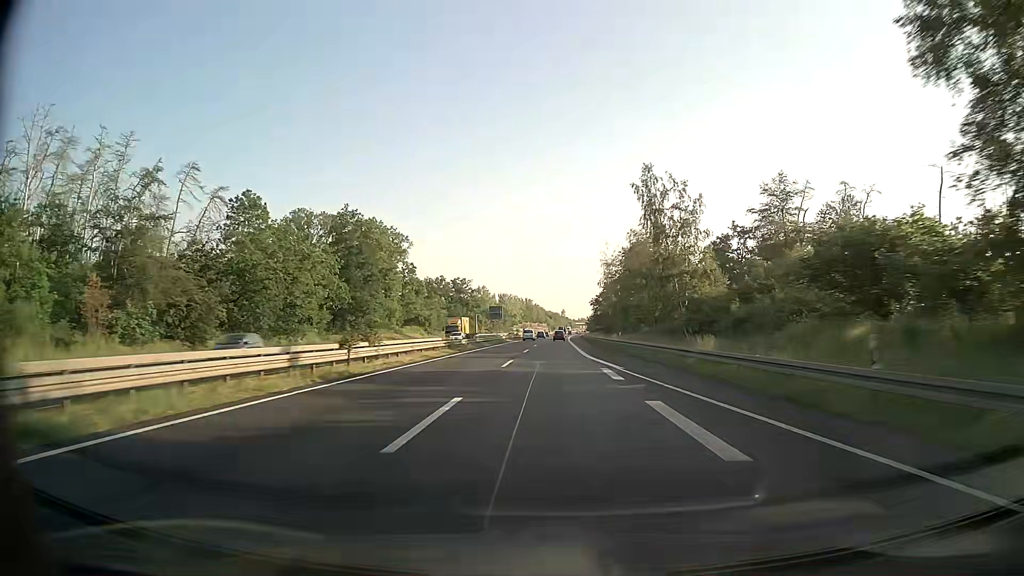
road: trunk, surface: asphalt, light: Day
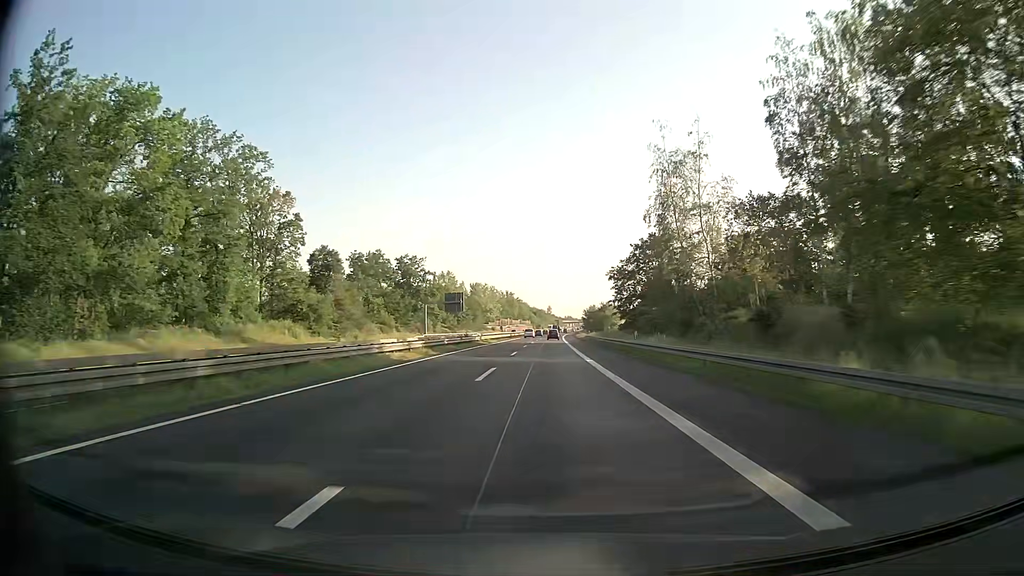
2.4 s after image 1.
(+0.7, +61.8) m; +1°
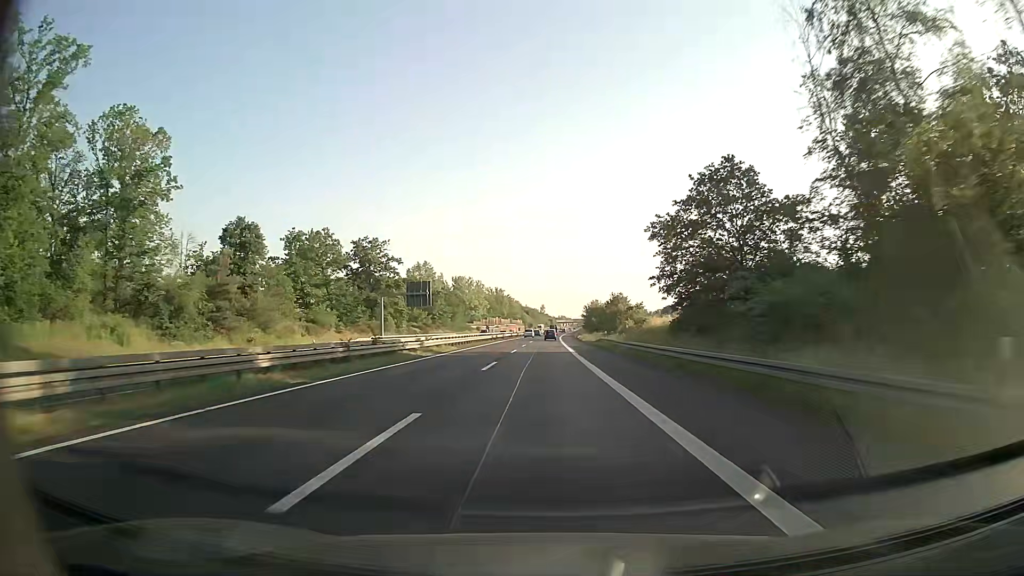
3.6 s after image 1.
(+0.1, +31.0) m; 0°
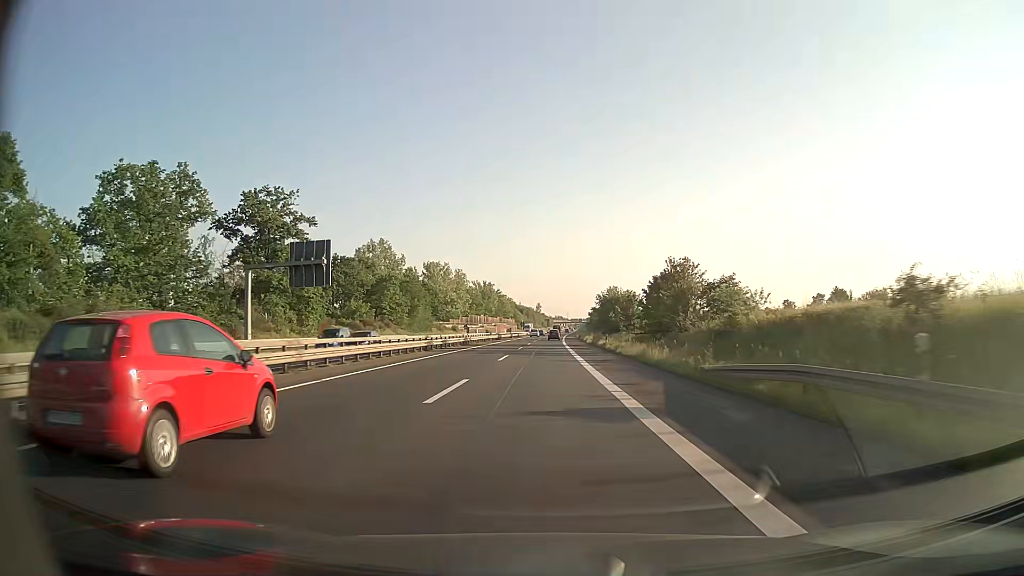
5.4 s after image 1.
(+0.2, +46.6) m; 0°
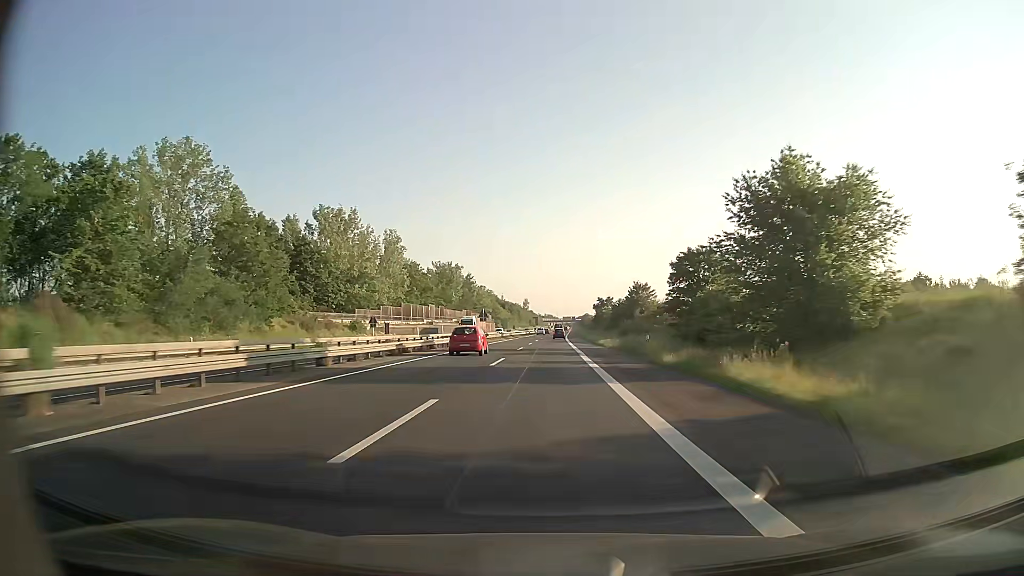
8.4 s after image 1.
(+0.5, +77.9) m; +1°
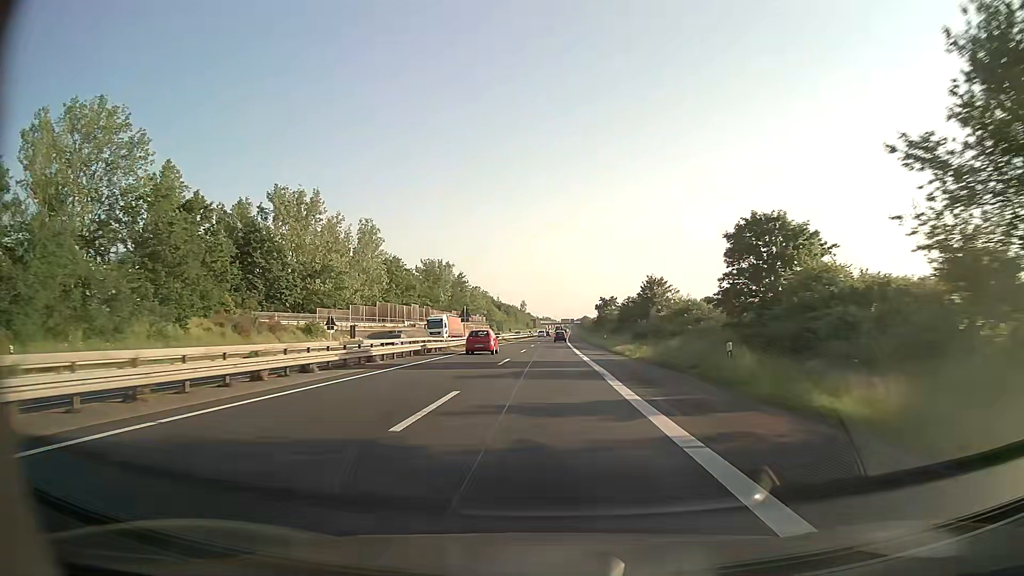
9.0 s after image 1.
(0.0, +15.6) m; 0°
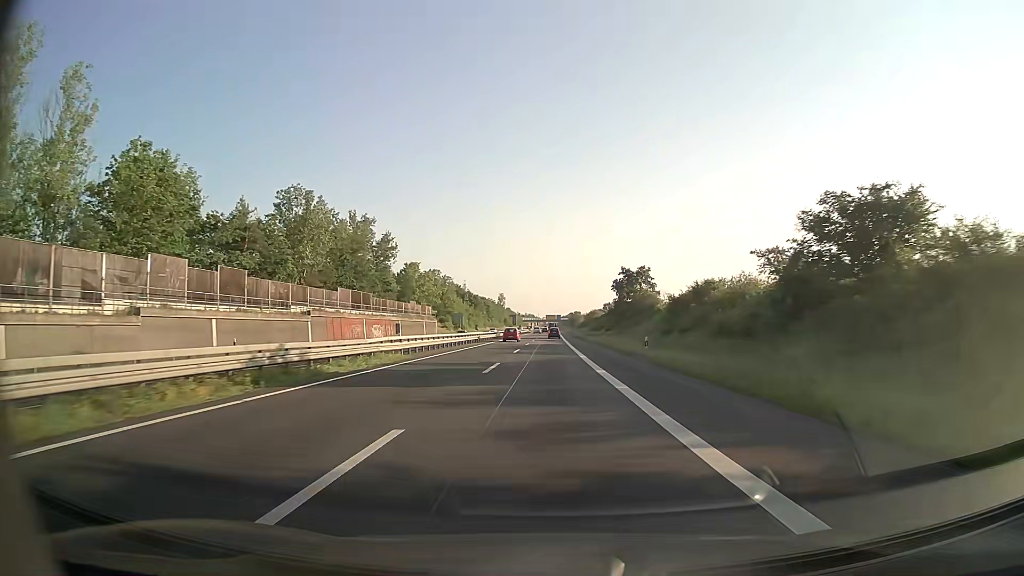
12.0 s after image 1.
(+0.9, +78.2) m; +1°
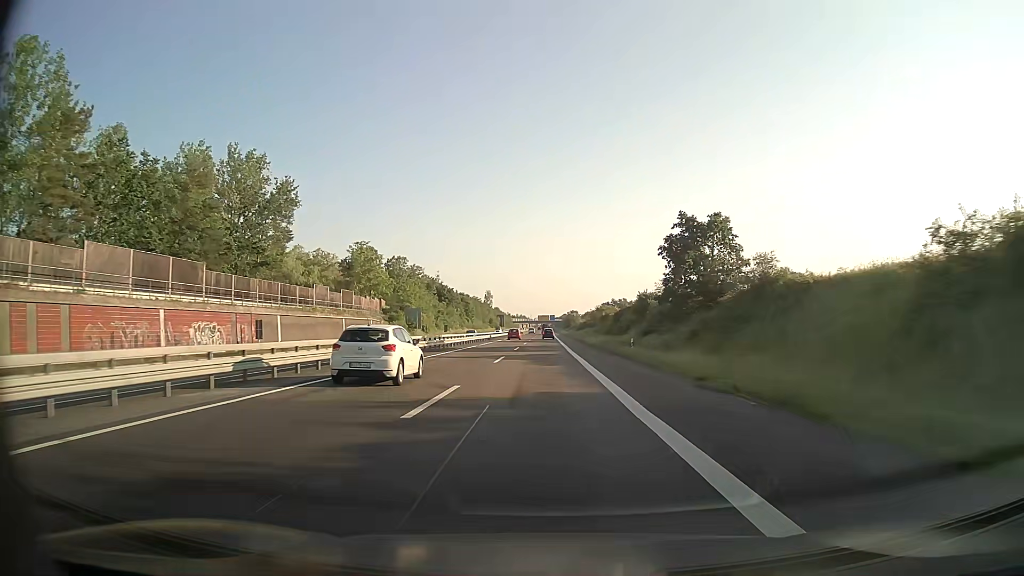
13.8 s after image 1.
(+0.3, +47.0) m; +1°
(0, +10) (0, +20) (0, +30) (0, +40) (0, +50) (0, +60) (0, +70) (0, +80) (0, +90) (0, +100) m
